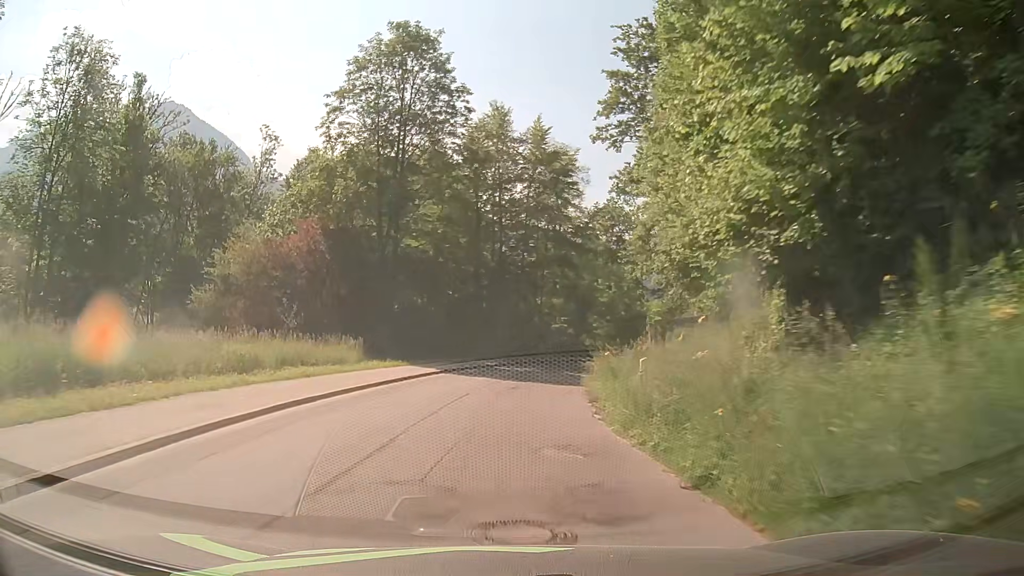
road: tertiary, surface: asphalt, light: Day
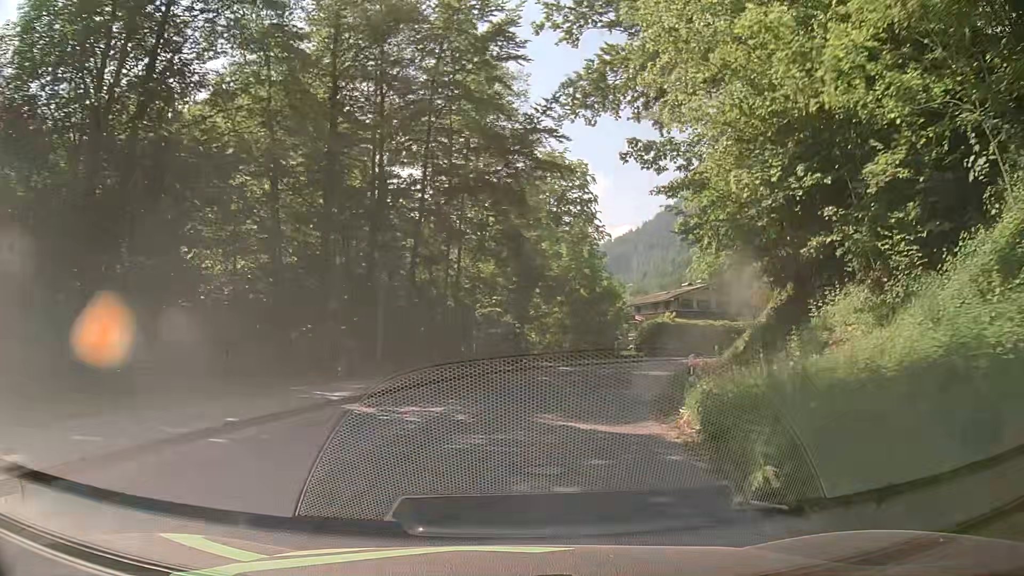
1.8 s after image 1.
(+0.7, +22.9) m; +7°
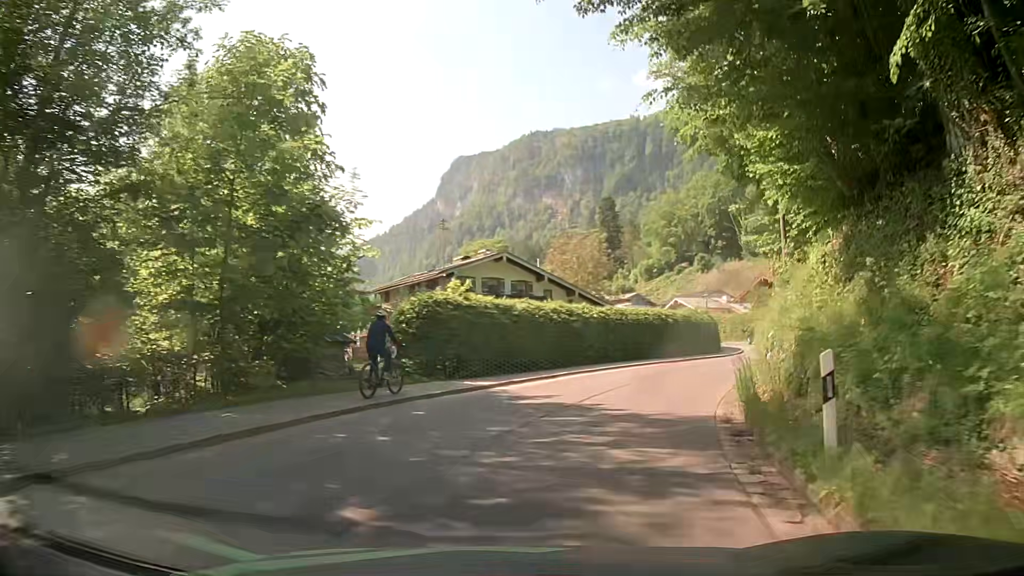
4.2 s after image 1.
(+4.2, +25.9) m; +20°
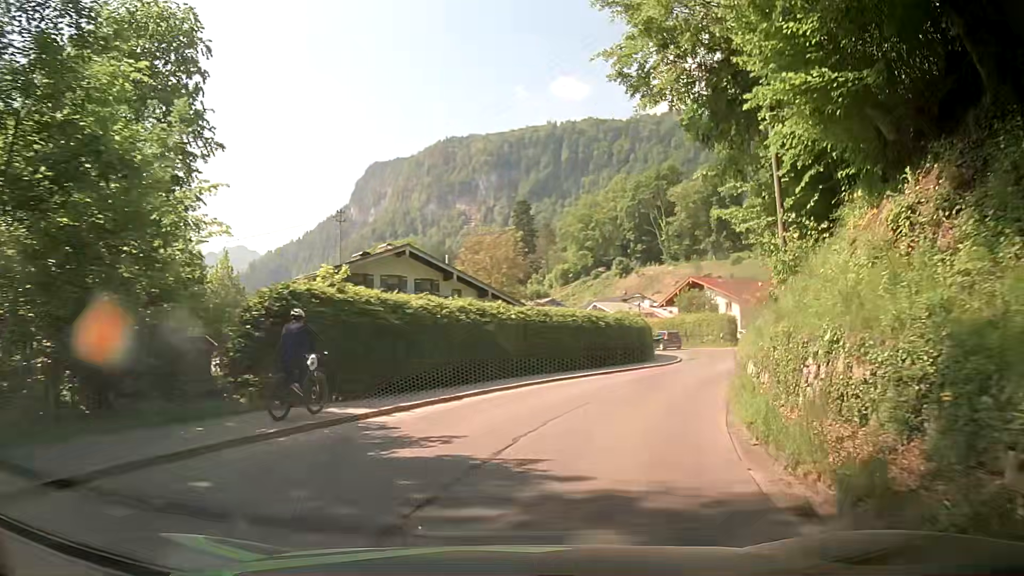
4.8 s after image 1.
(+0.3, +5.9) m; +6°
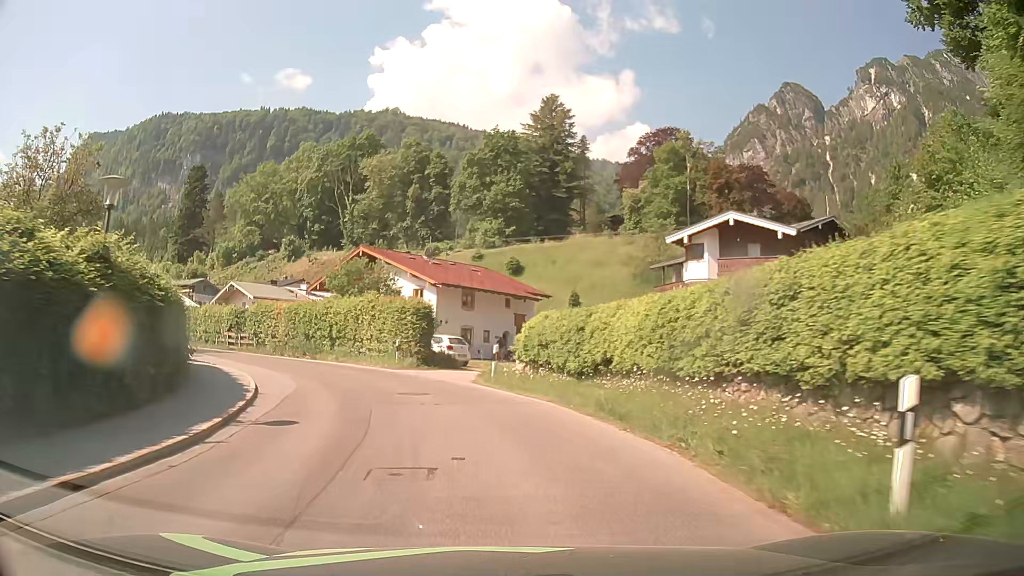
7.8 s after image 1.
(+9.9, +28.7) m; +29°
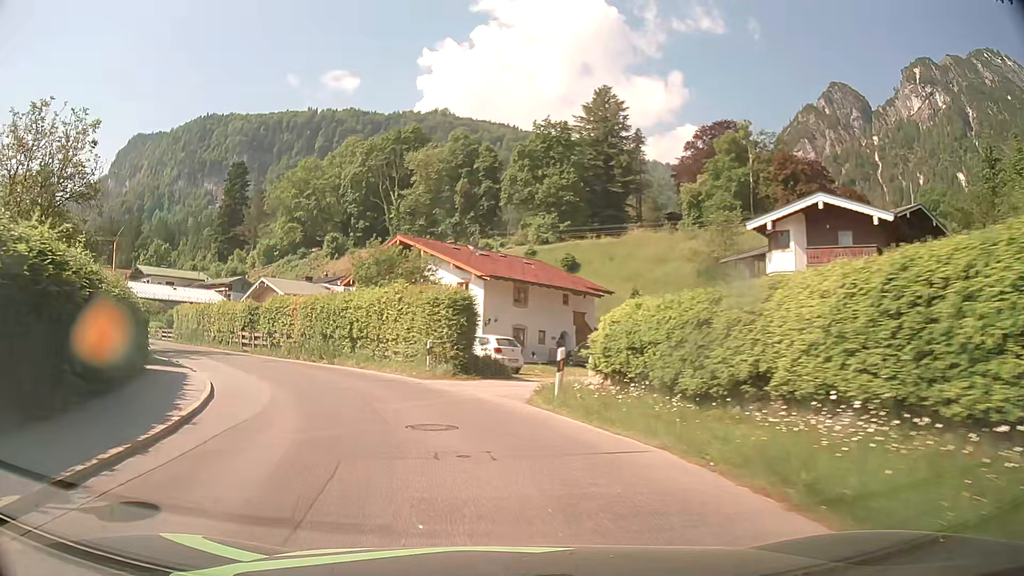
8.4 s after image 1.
(-0.1, +6.1) m; -4°
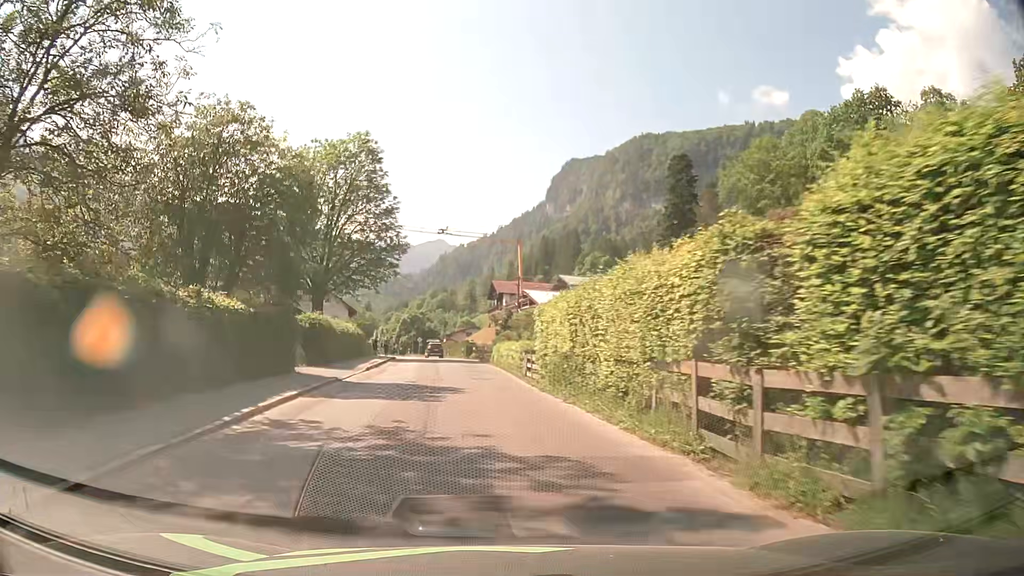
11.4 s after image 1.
(-10.1, +28.0) m; -40°
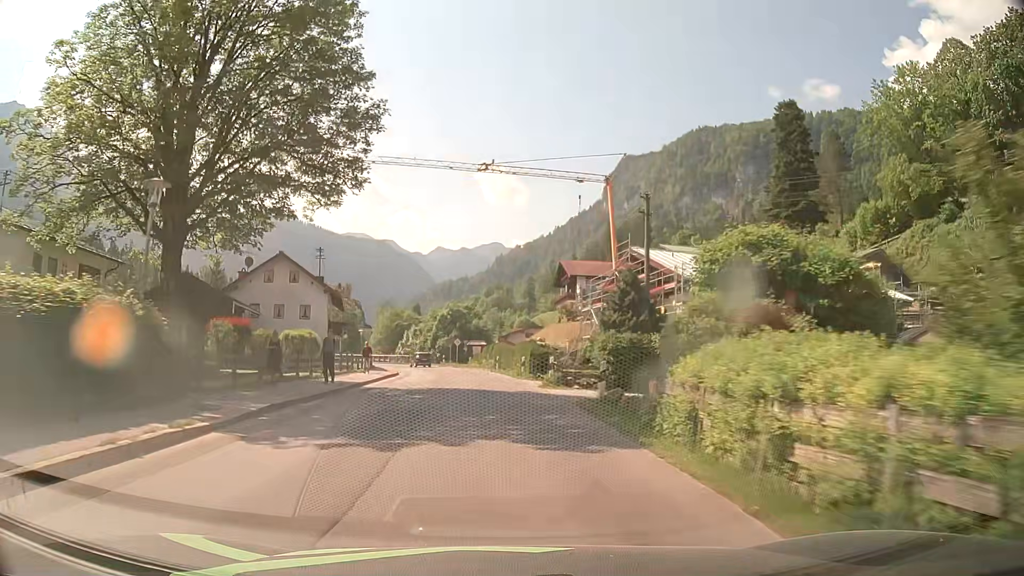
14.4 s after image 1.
(-2.0, +35.6) m; -5°
(0, +10) (-1, +20) (-1, +30) (-2, +40) (-3, +50) (-5, +60) (-7, +69) (-10, +79) (-14, +88) (-19, +97) m
